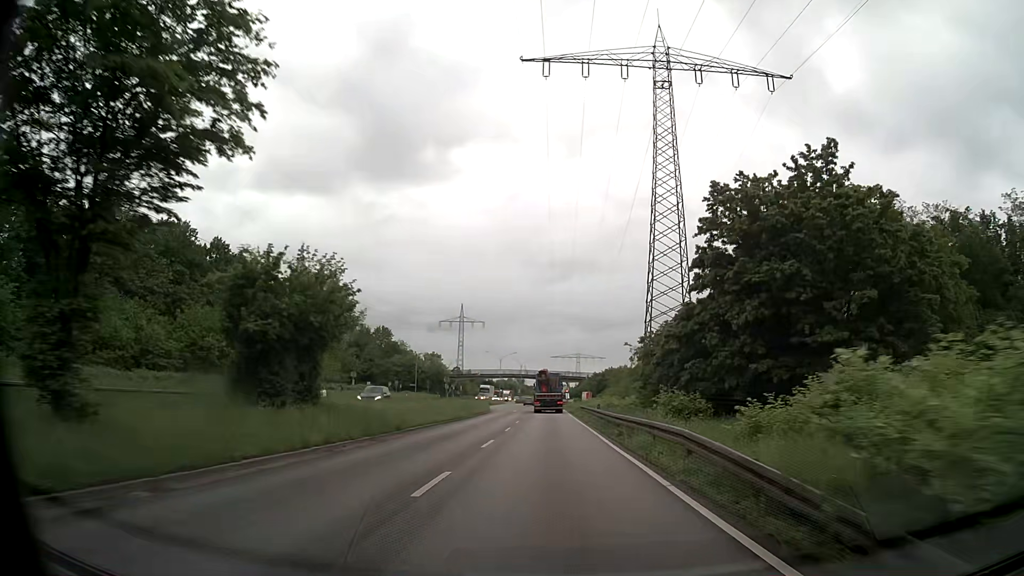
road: primary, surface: asphalt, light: Day
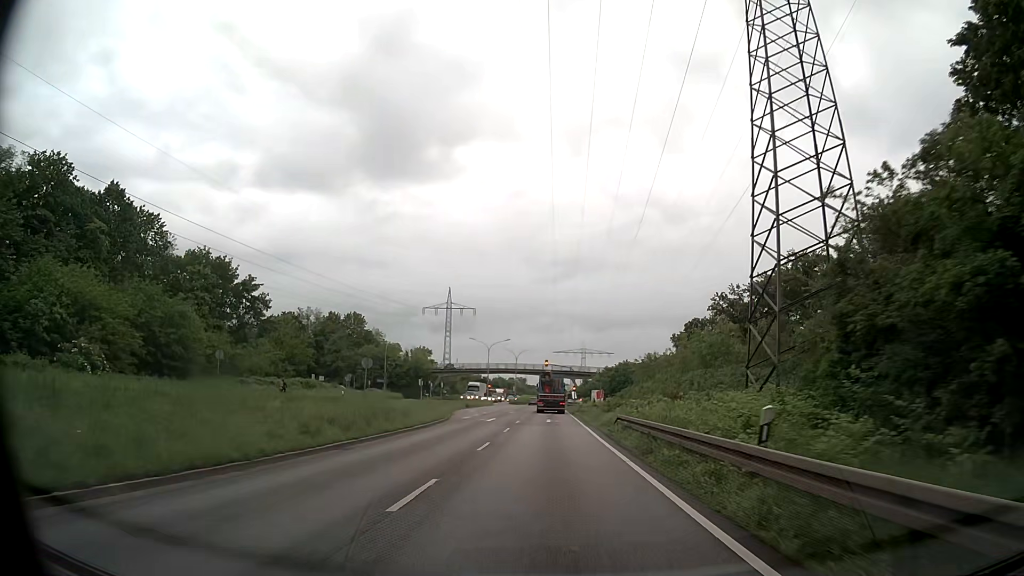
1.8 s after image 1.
(-0.1, +28.0) m; 0°
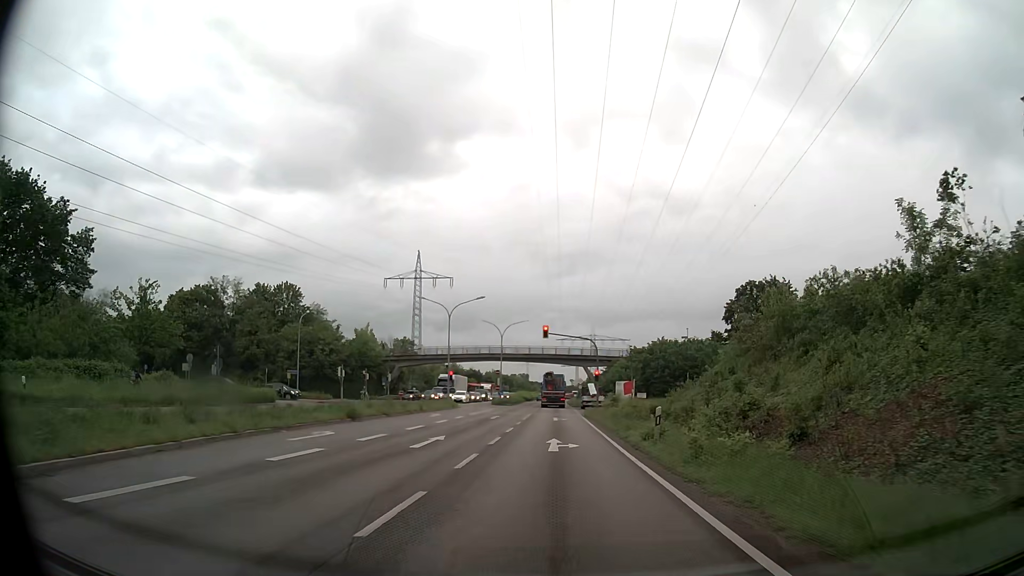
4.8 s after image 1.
(-0.2, +40.2) m; 0°
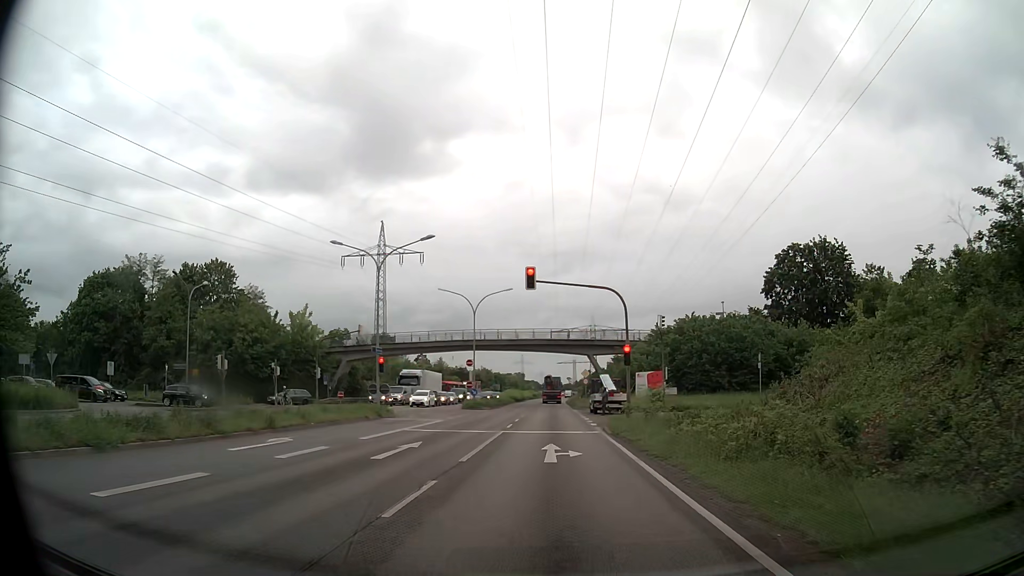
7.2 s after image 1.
(+0.1, +22.7) m; 0°
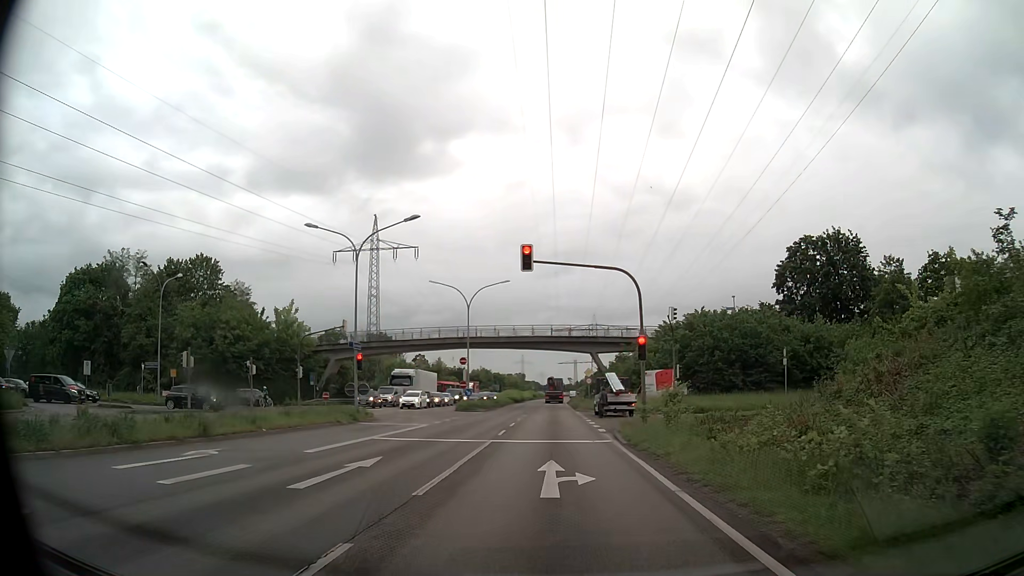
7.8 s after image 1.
(0.0, +4.2) m; 0°
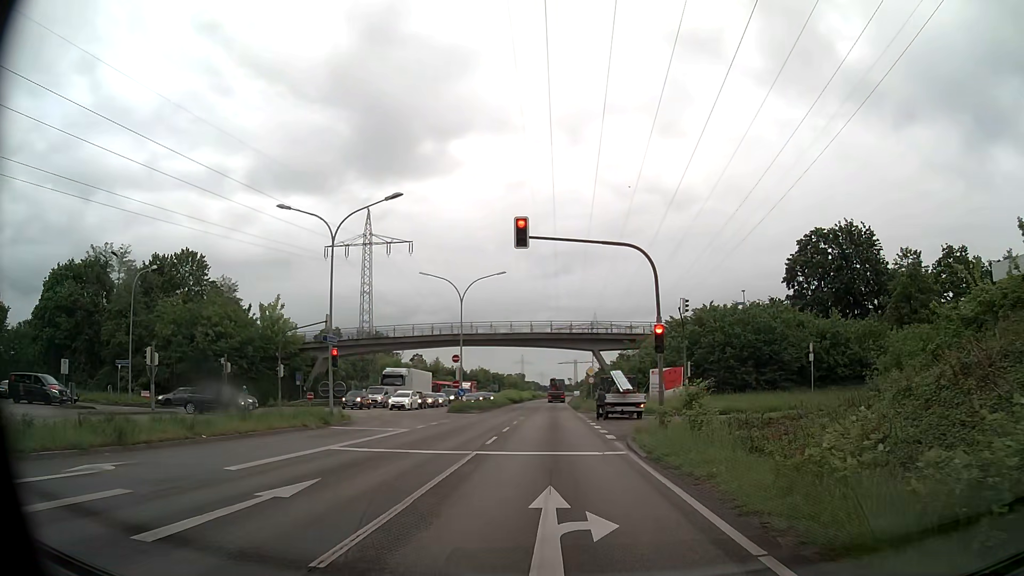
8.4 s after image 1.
(0.0, +3.7) m; 0°
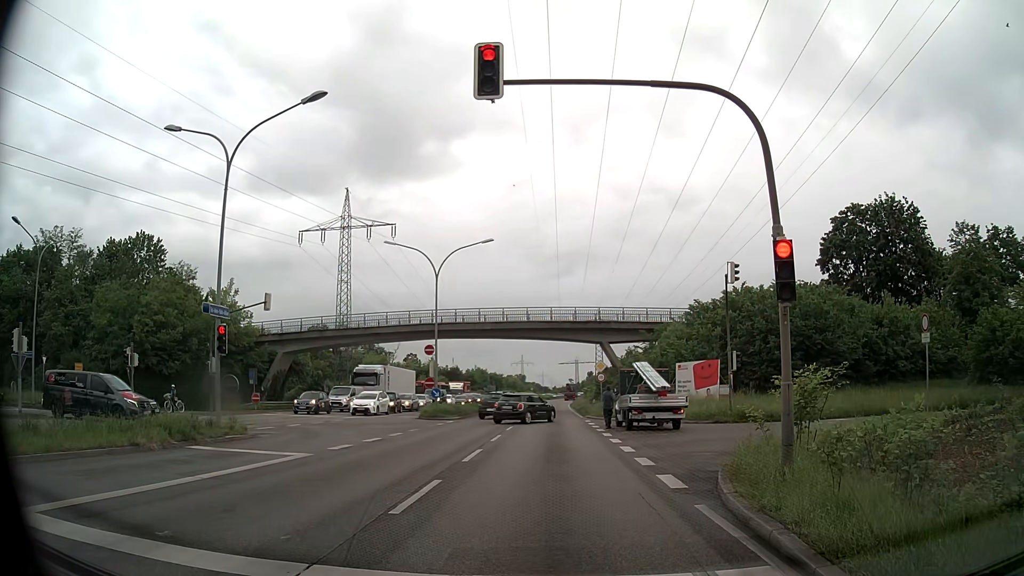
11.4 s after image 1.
(0.0, +10.0) m; 0°
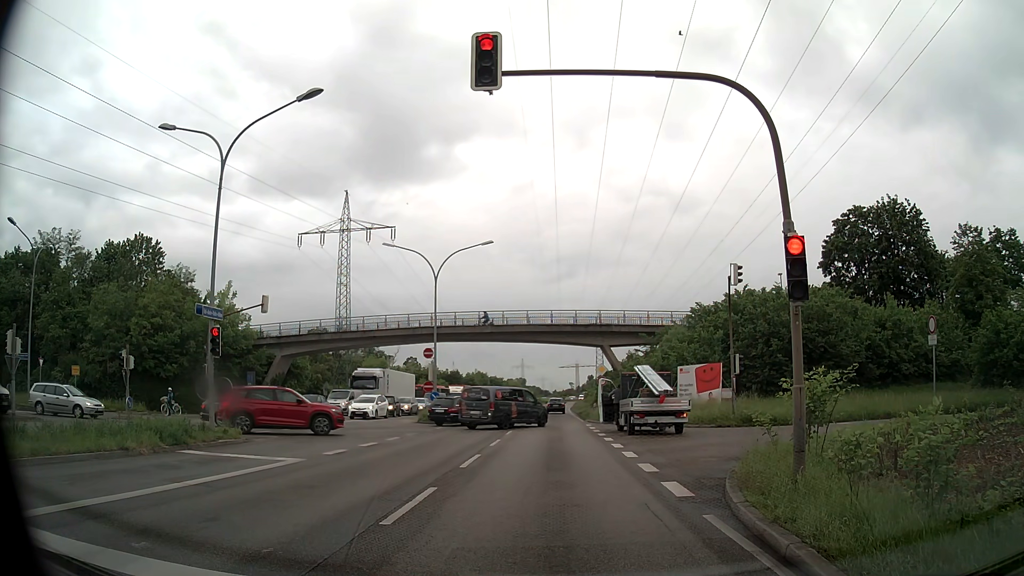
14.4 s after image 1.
(0.0, +0.5) m; 0°
(0, +10) (0, +20) (0, +30) (0, +40) (-1, +50) (-1, +60) (-1, +70) (0, +80) (0, +90) (0, +100) m
